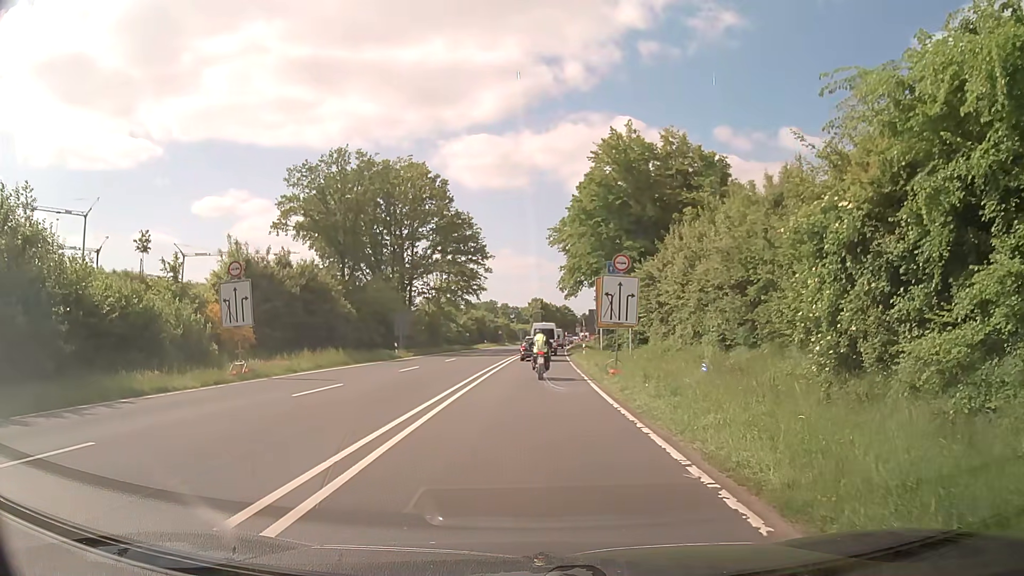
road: primary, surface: asphalt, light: Day
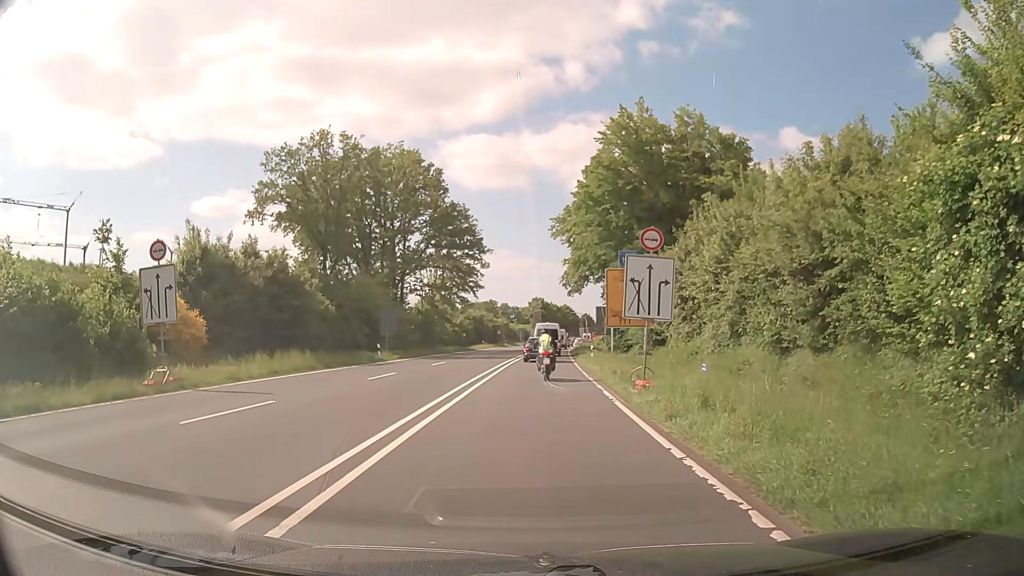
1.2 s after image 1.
(+0.1, +5.6) m; 0°
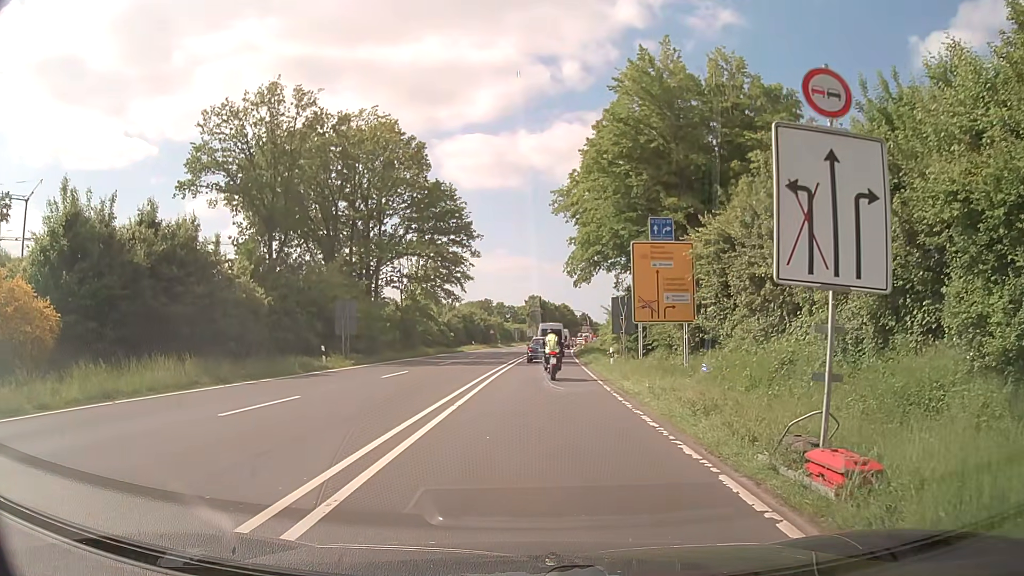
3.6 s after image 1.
(+0.2, +10.9) m; +1°
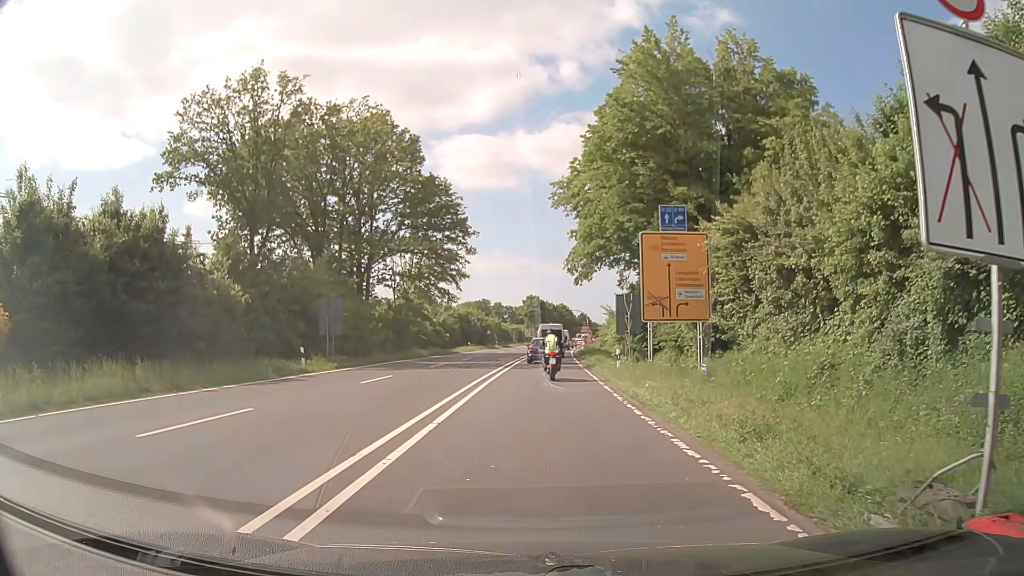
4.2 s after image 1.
(0.0, +2.7) m; 0°
